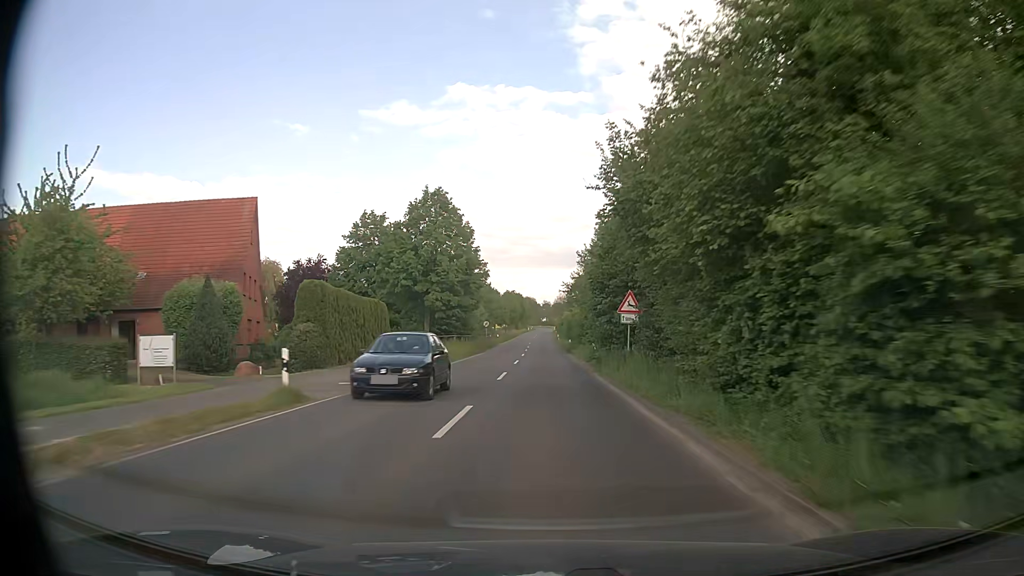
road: secondary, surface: asphalt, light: Day
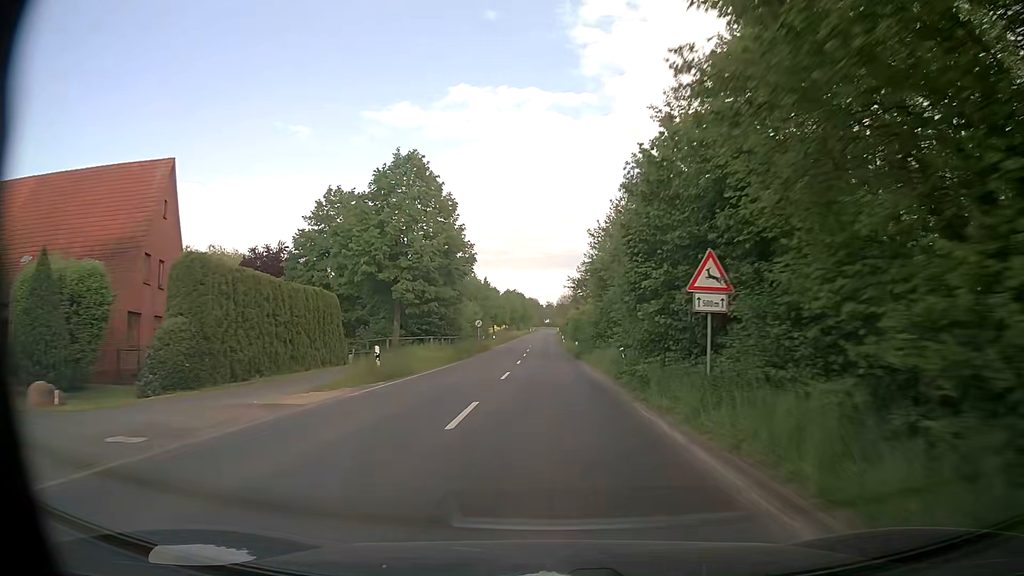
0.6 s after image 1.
(-0.1, +11.2) m; 0°
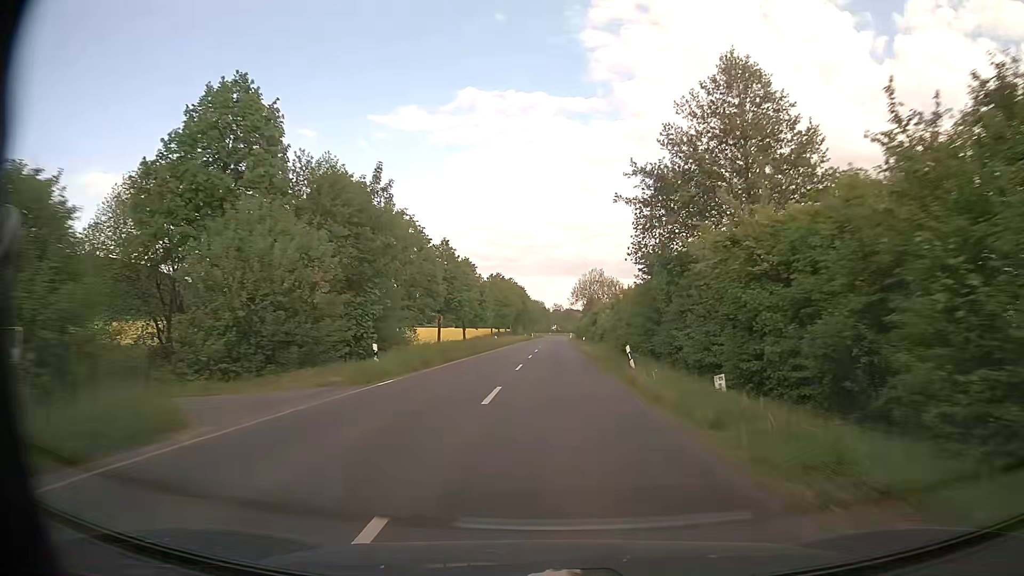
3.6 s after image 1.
(-0.5, +57.6) m; -1°
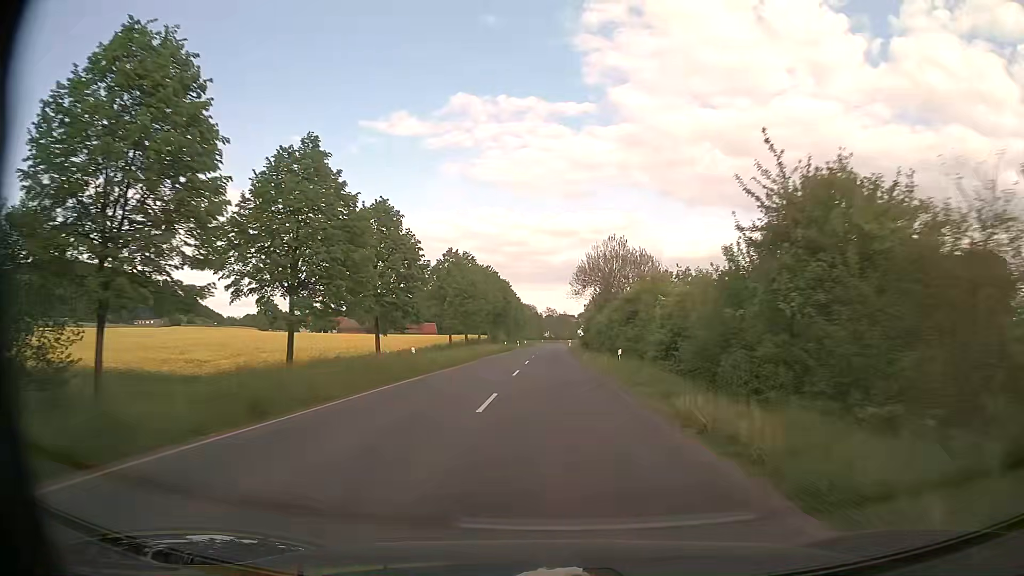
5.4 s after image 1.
(+0.3, +36.8) m; +1°
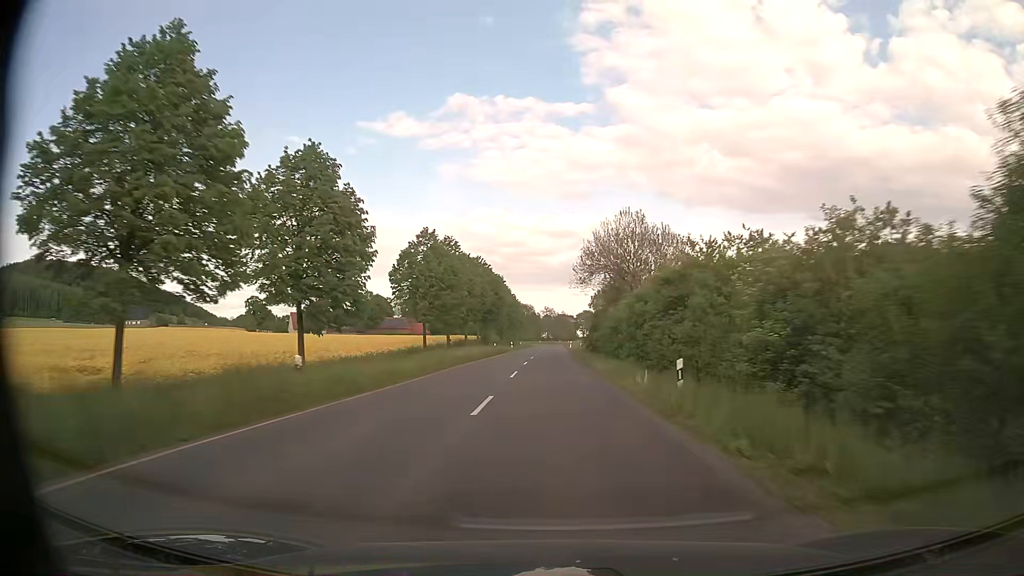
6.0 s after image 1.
(0.0, +12.7) m; 0°
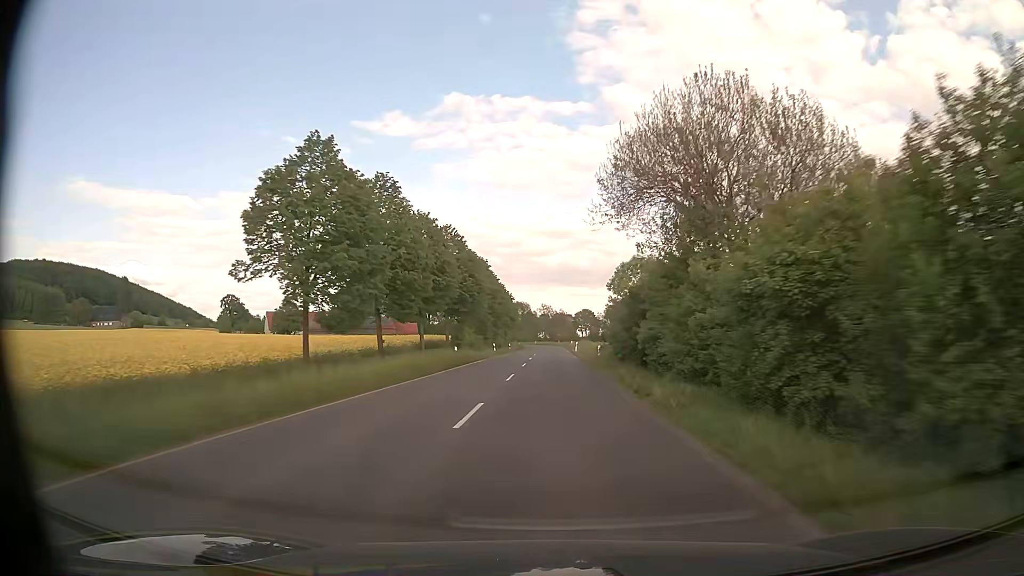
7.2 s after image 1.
(+0.2, +26.0) m; 0°
